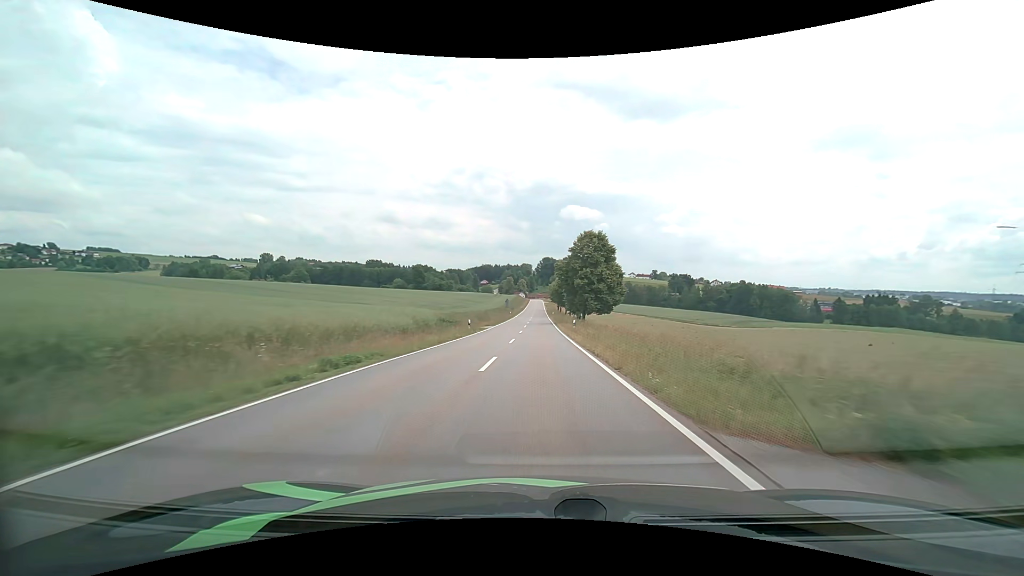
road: tertiary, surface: asphalt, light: Day
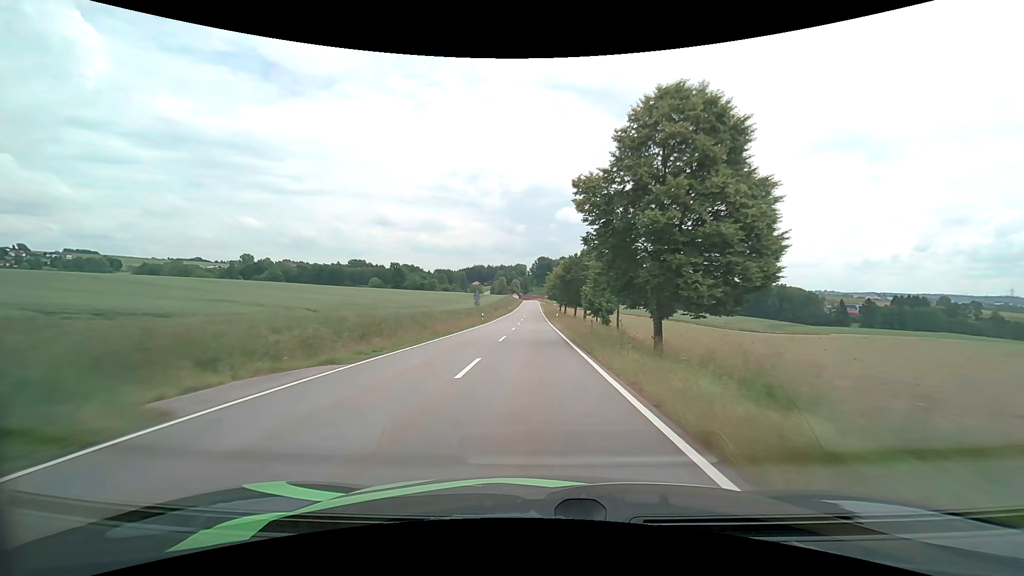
(+0.3, +39.1) m; +1°
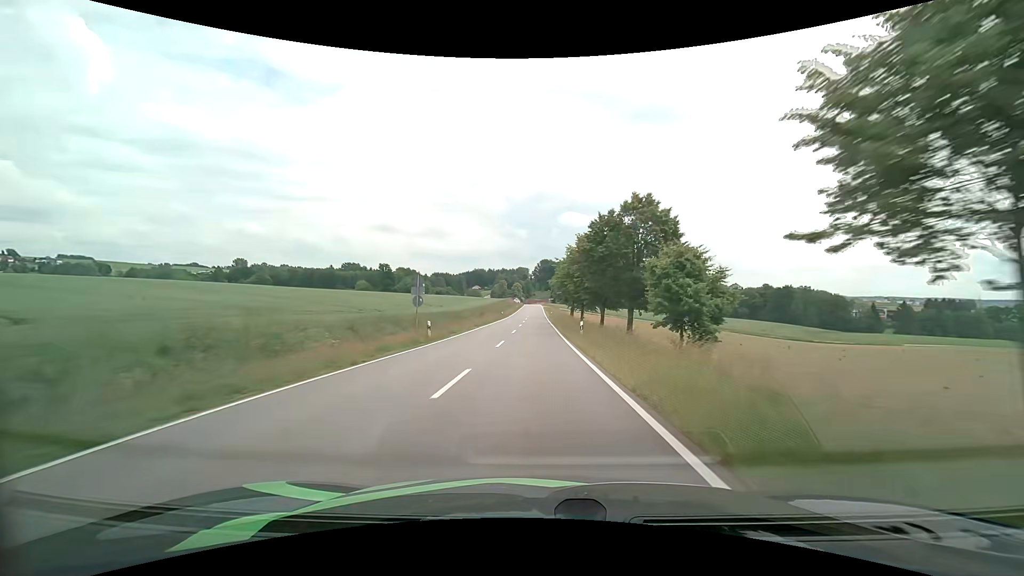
(-0.1, +26.8) m; -1°
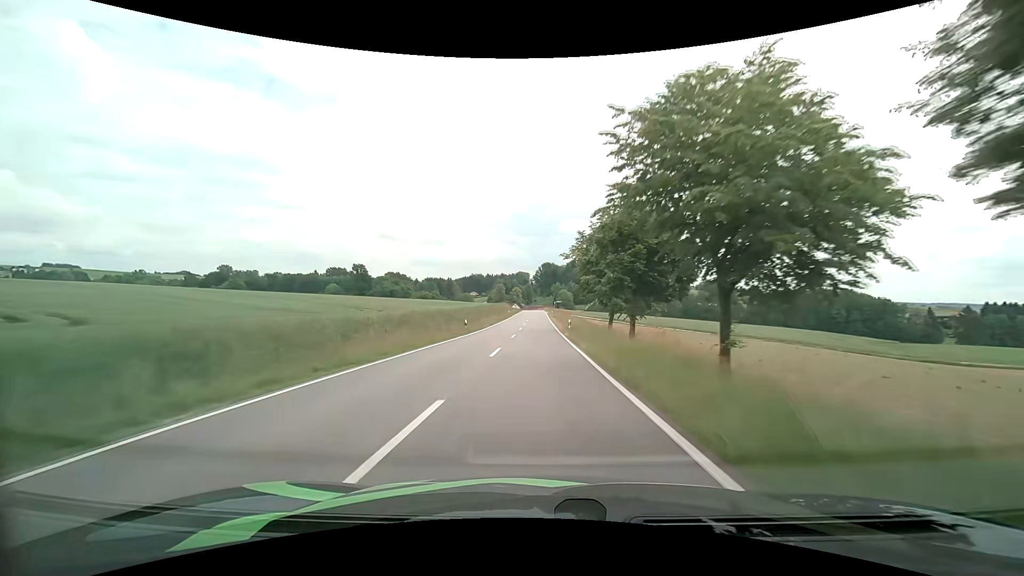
(0.0, +41.1) m; 0°
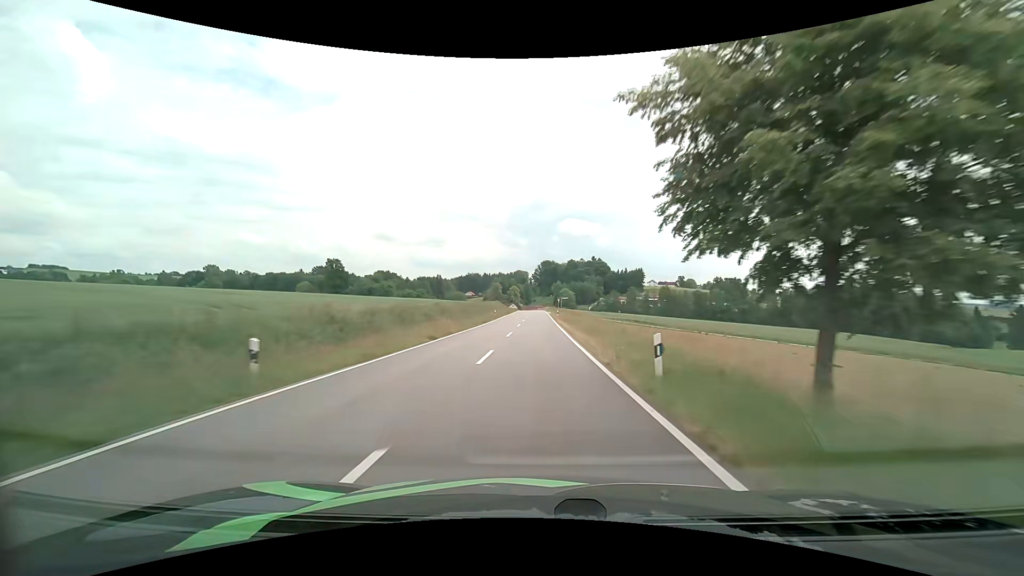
(+0.1, +27.9) m; 0°
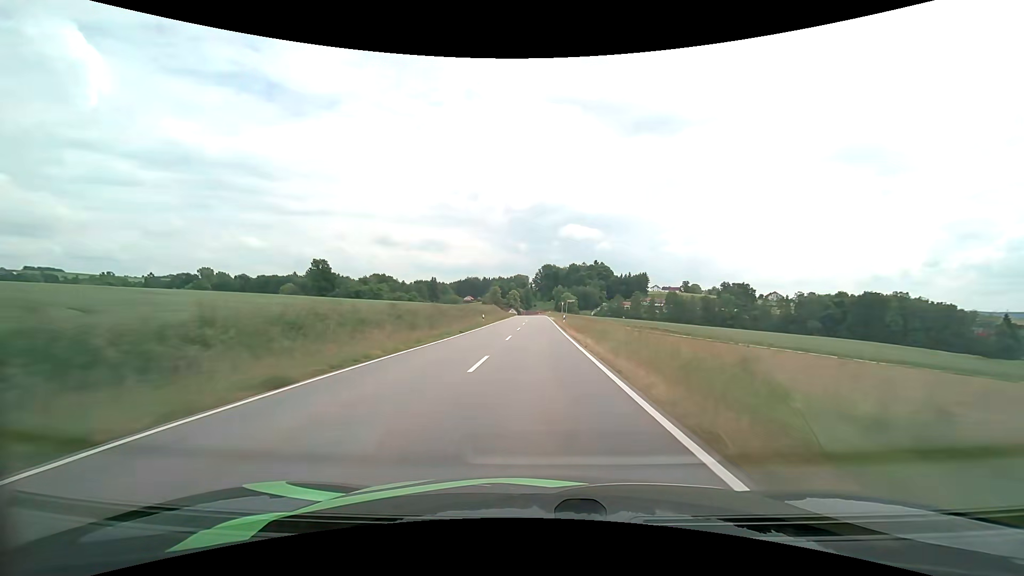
(0.0, +13.9) m; 0°
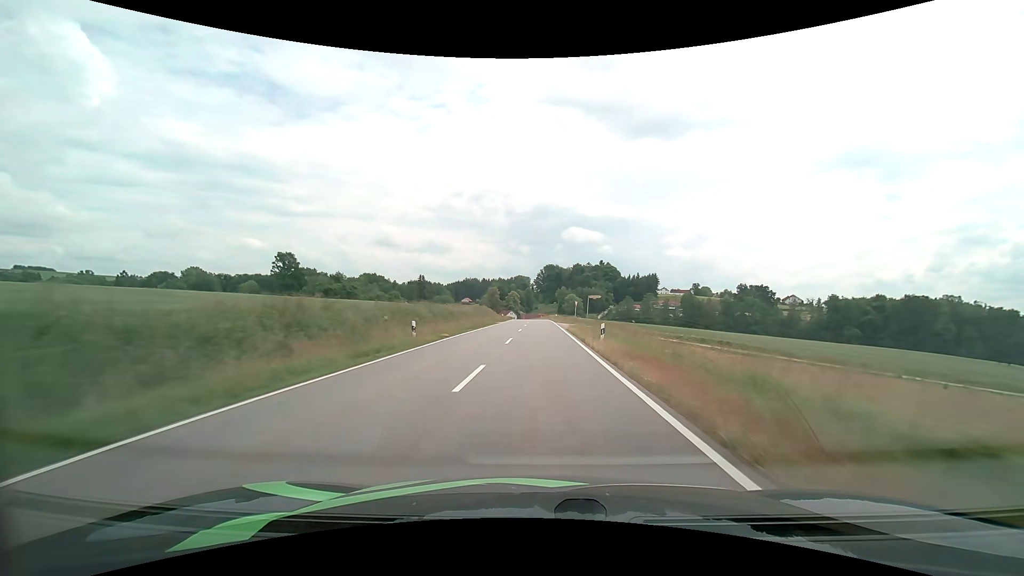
(0.0, +27.6) m; 0°
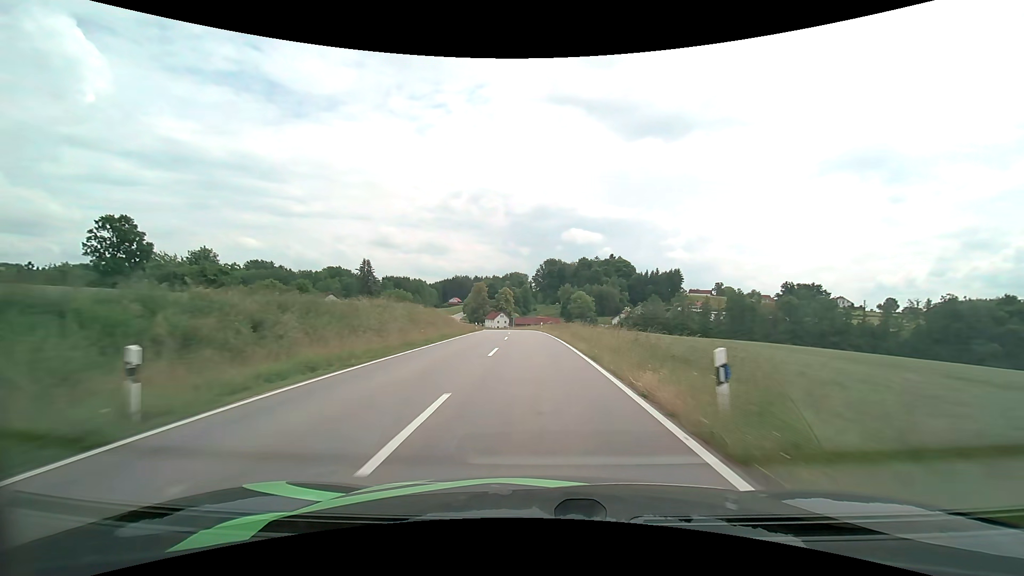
(+0.2, +65.6) m; 0°
(0, +10) (0, +20) (0, +30) (-1, +40) (-1, +50) (-2, +60) (-3, +70) (-4, +80) (-5, +90) (-6, +100) m
